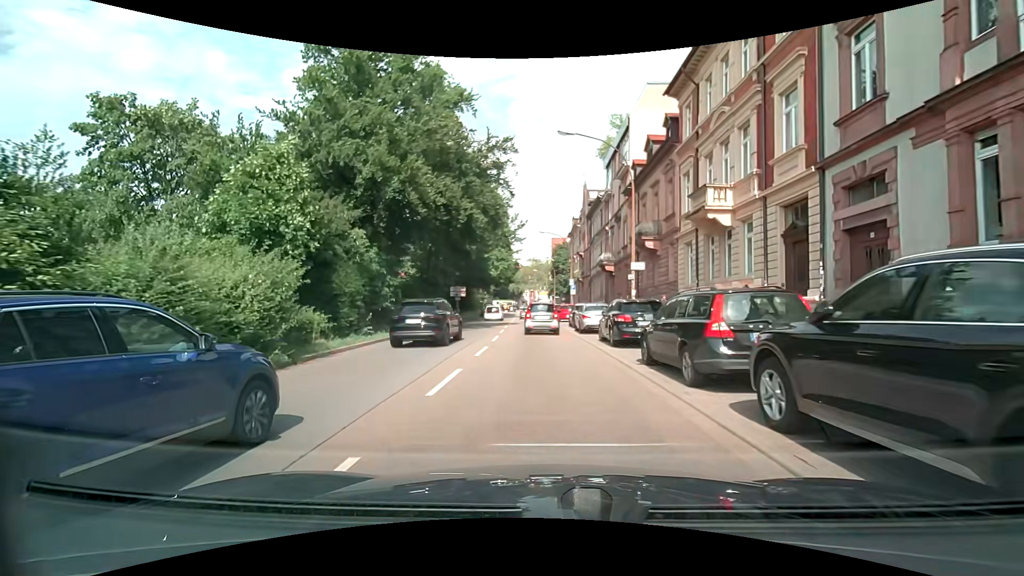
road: primary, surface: asphalt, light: Day
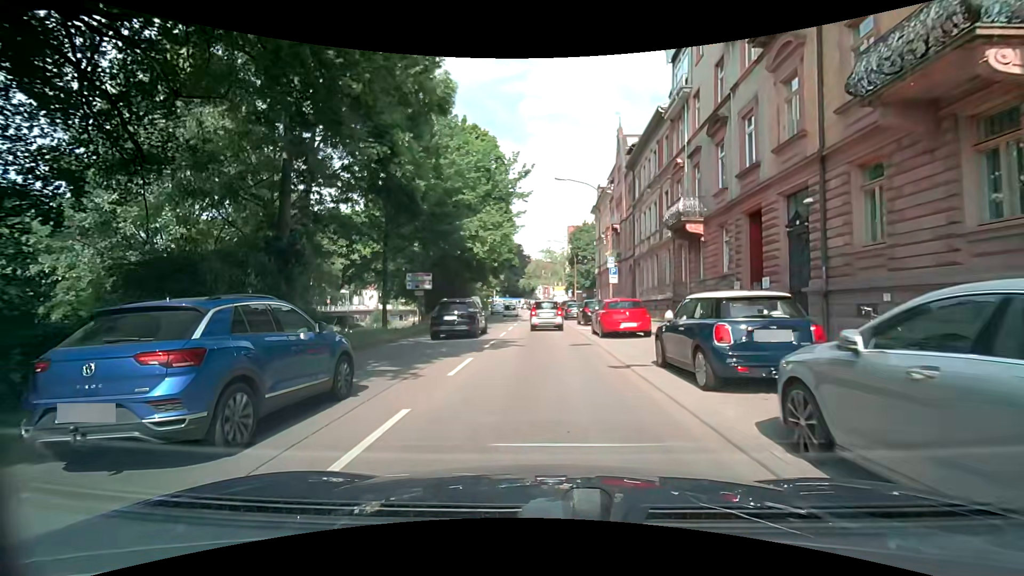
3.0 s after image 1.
(-0.6, +22.1) m; -2°
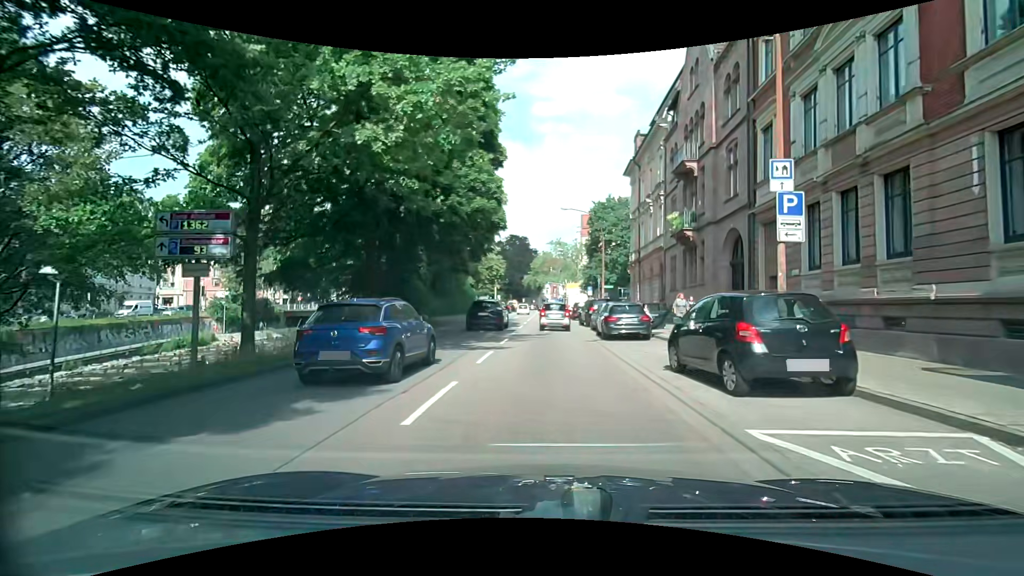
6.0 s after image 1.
(-0.2, +21.8) m; -1°
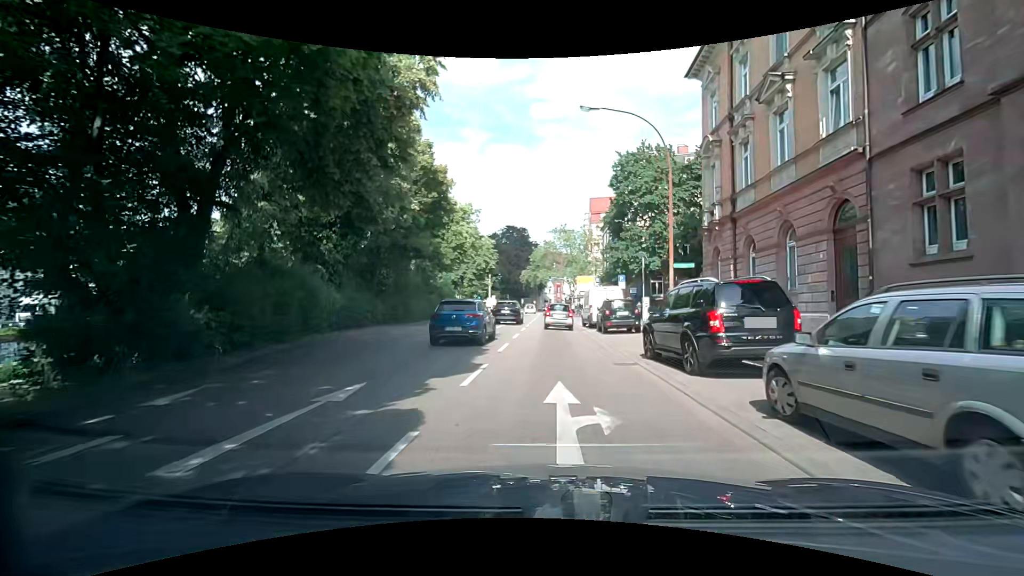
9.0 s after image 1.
(+0.1, +21.5) m; 0°
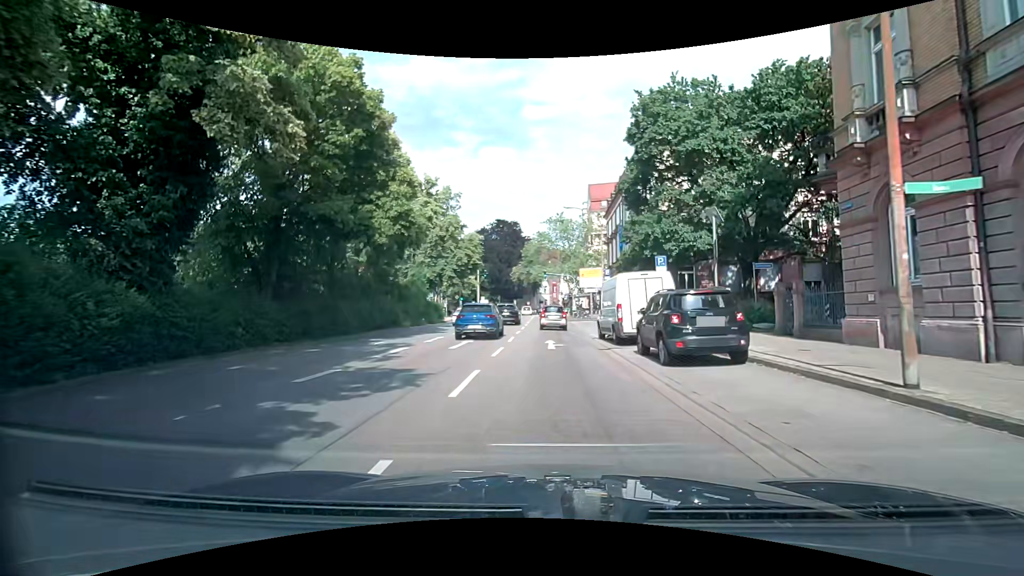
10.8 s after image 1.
(0.0, +12.9) m; 0°
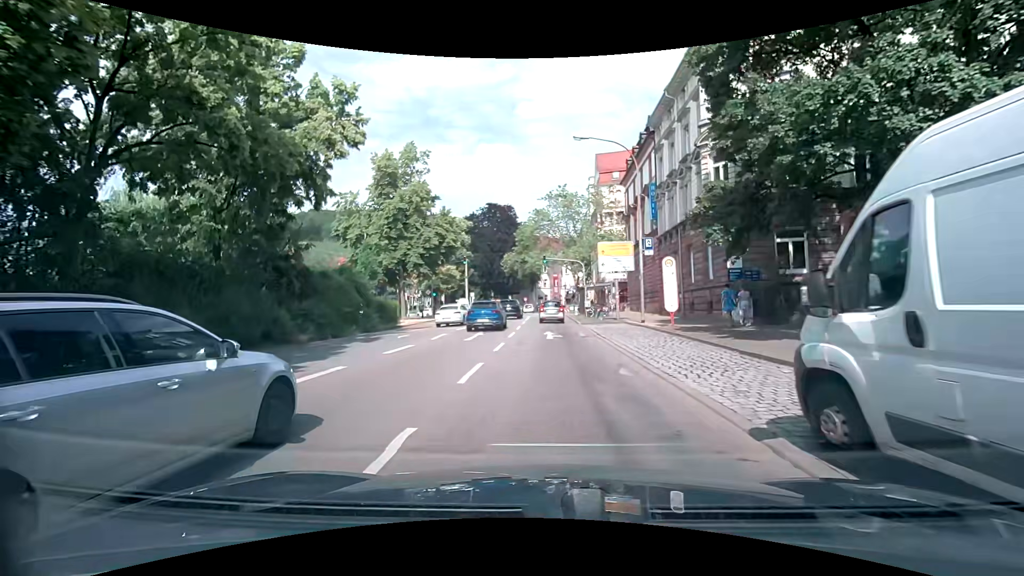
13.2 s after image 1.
(+0.2, +17.0) m; 0°
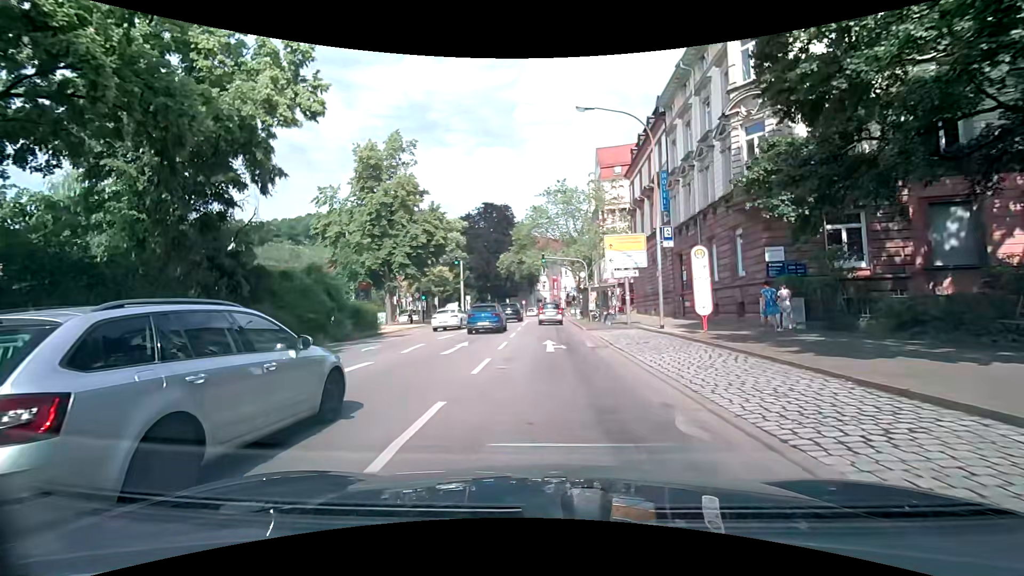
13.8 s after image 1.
(+0.1, +4.3) m; 0°
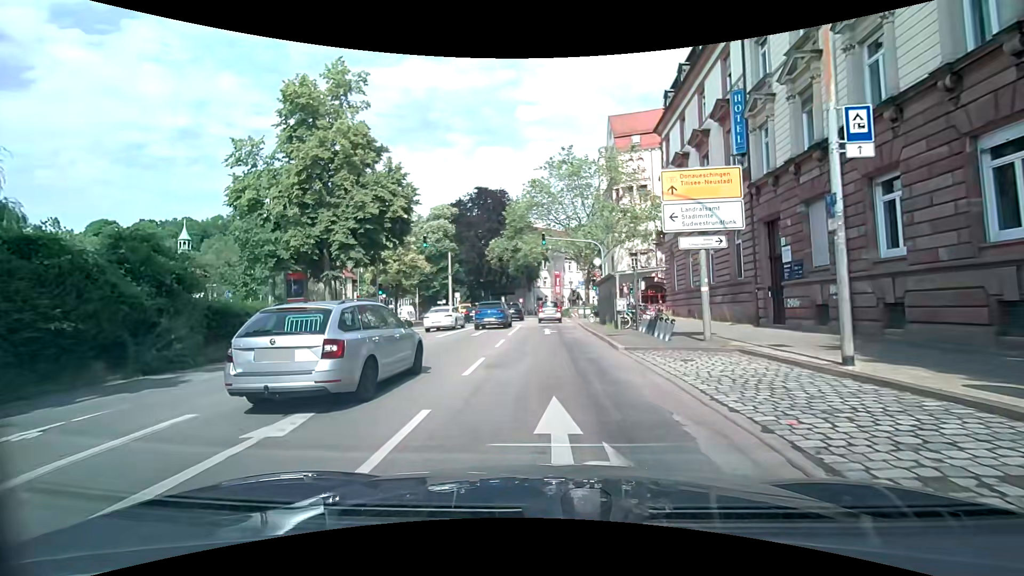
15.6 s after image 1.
(+0.1, +12.7) m; 0°
(0, +10) (0, +20) (0, +30) (0, +40) (0, +50) (0, +60) (+1, +70) (+4, +79) (+9, +88) (+15, +96) m
